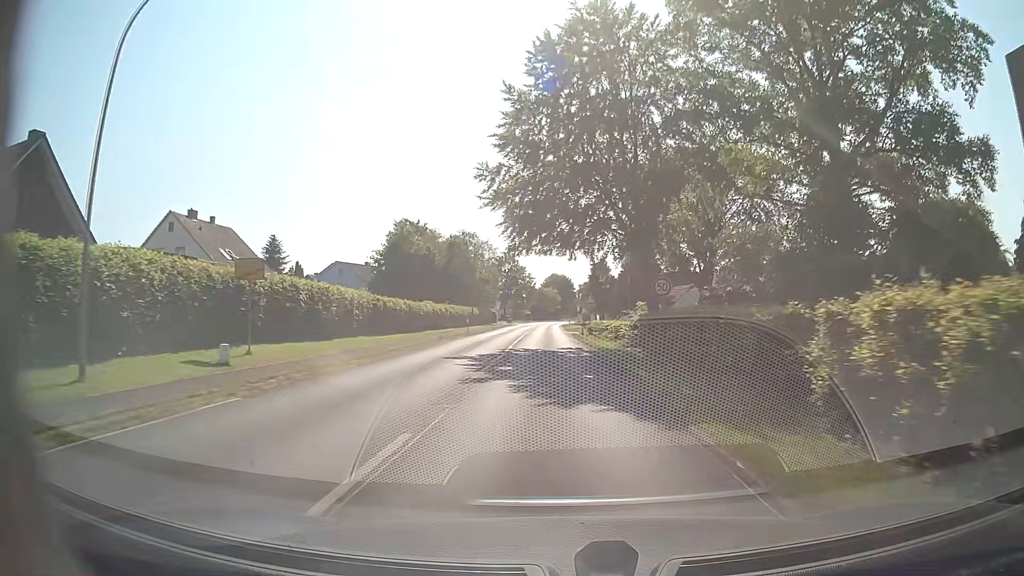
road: secondary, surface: asphalt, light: Day
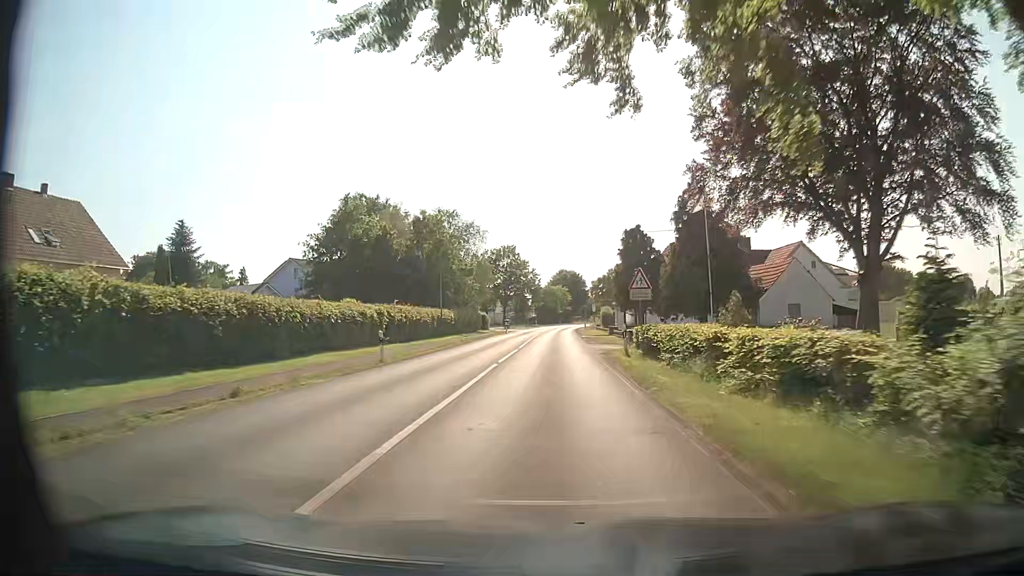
(-0.2, +25.3) m; -1°
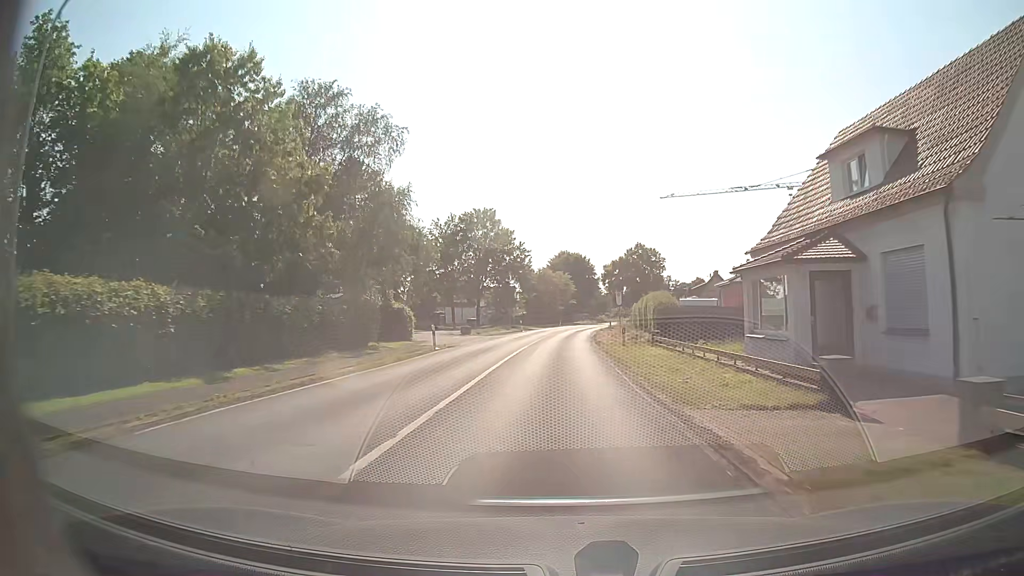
(+0.1, +42.0) m; +1°
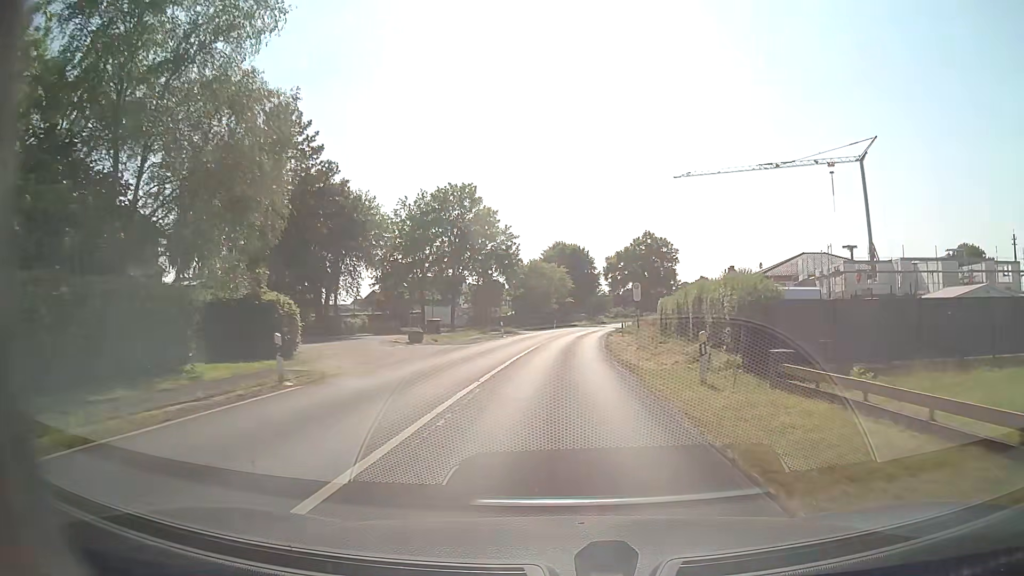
(-0.1, +16.8) m; 0°
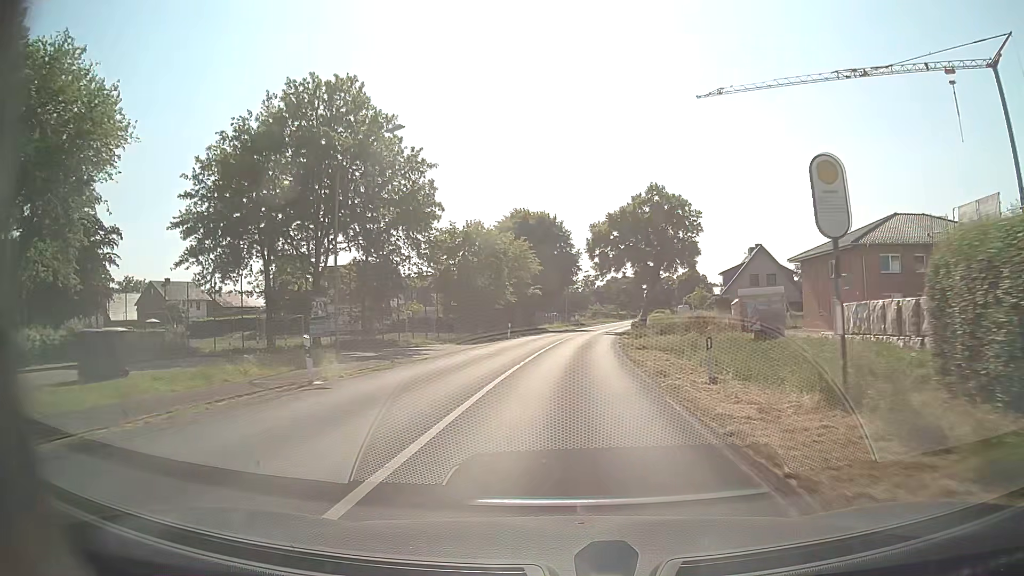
(+0.8, +33.4) m; +3°
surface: paved
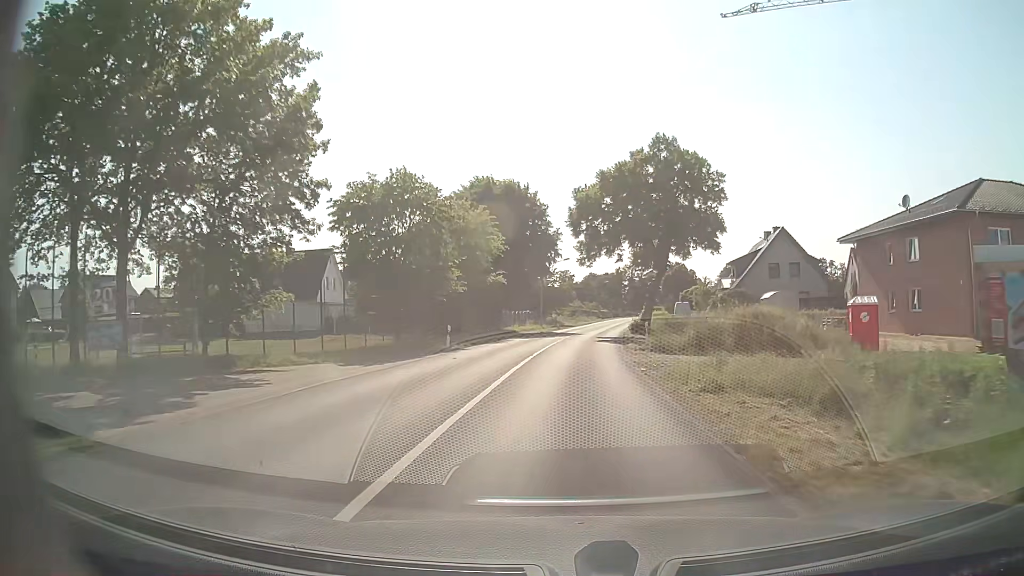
(+0.3, +16.7) m; +2°
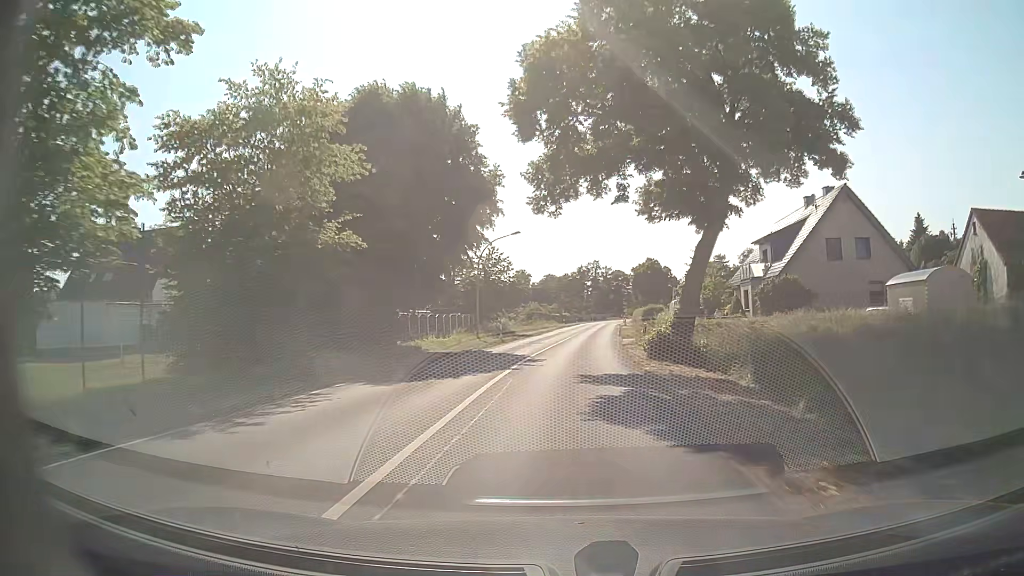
(+0.9, +25.1) m; +4°
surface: asphalt
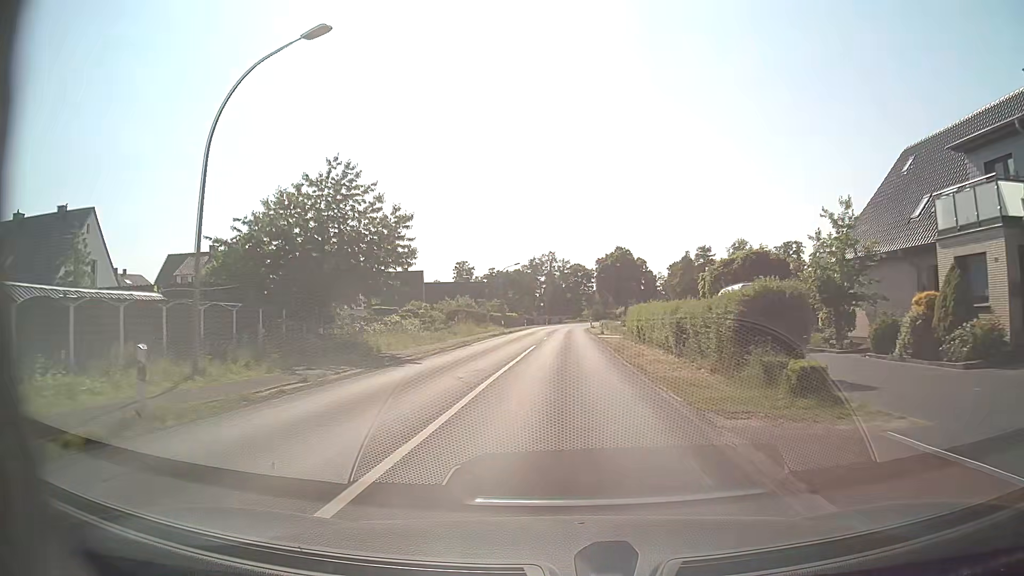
(+1.2, +33.4) m; +4°
(0, +10) (0, +20) (0, +30) (+1, +40) (+1, +50) (+1, +60) (+2, +70) (+2, +80) (+3, +90) (+4, +100) m
